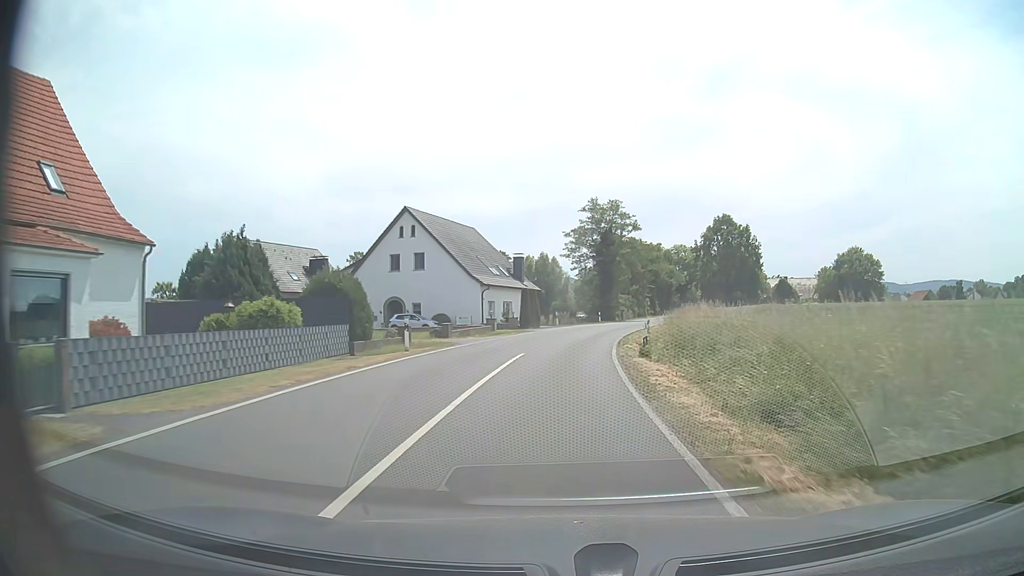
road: secondary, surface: asphalt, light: Day
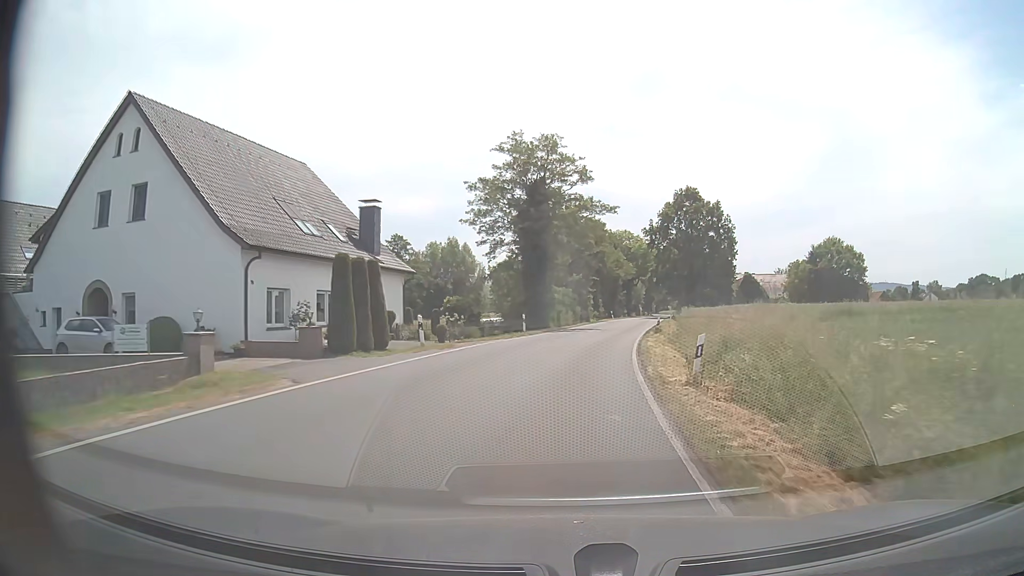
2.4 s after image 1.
(+1.6, +31.8) m; +6°
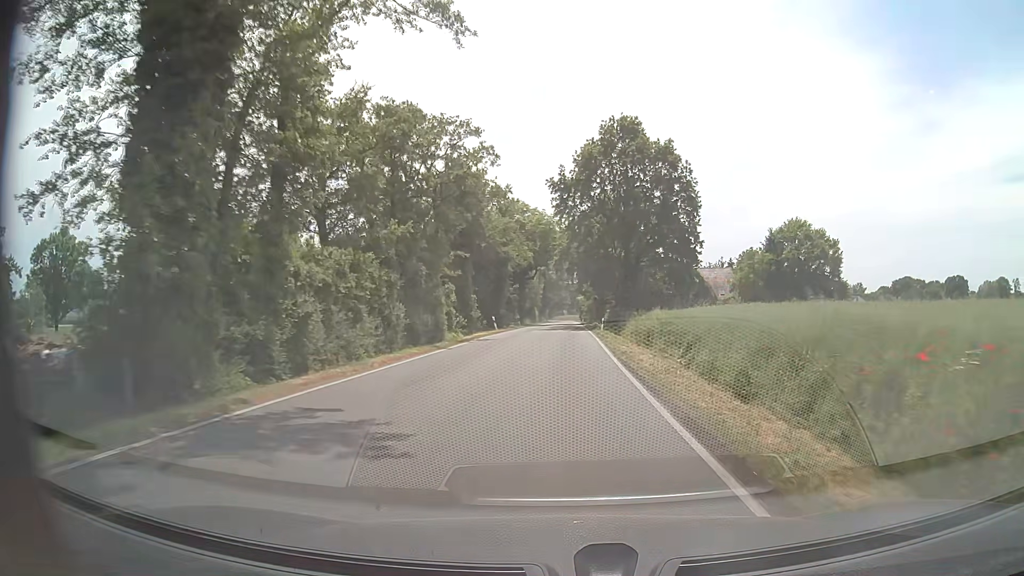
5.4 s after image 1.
(+3.4, +39.6) m; +9°
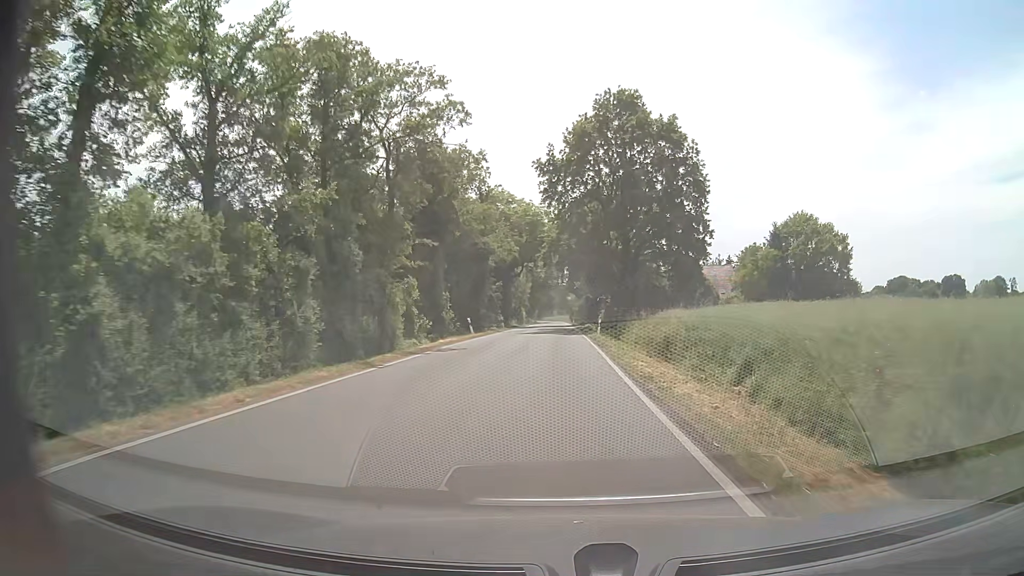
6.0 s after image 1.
(+0.1, +7.9) m; +1°
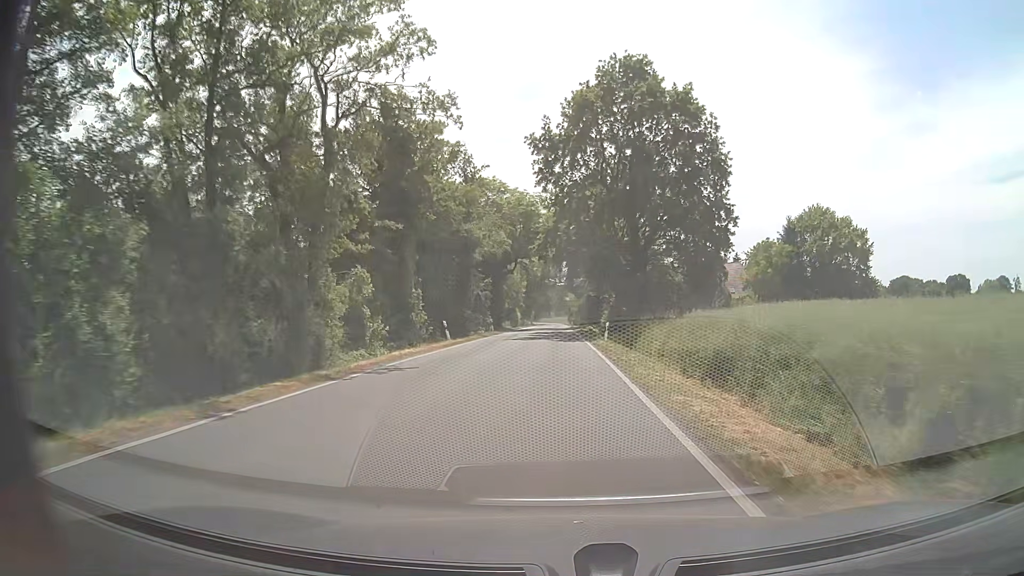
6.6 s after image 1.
(0.0, +7.9) m; 0°
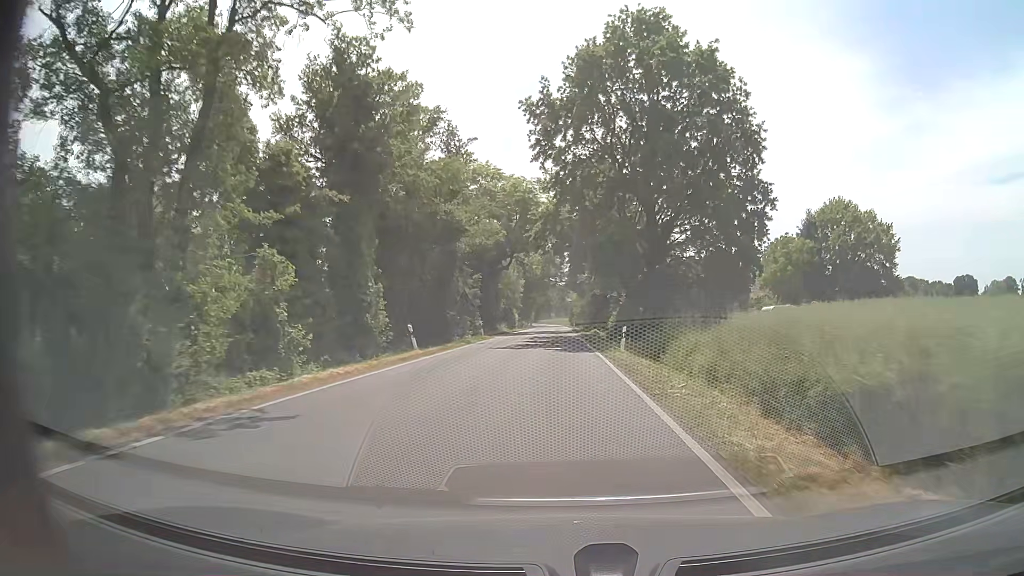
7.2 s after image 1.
(0.0, +7.9) m; 0°
